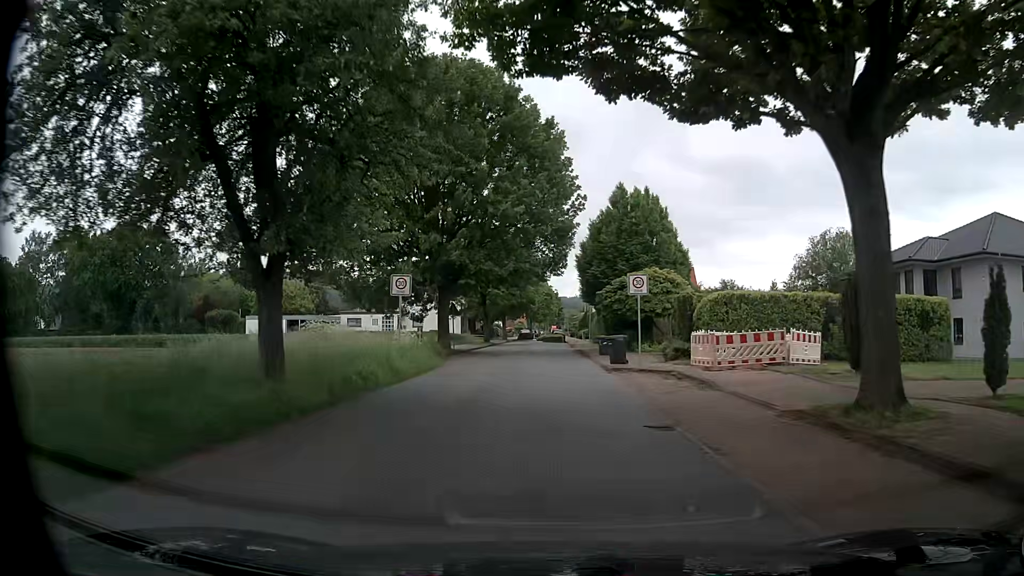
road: unclassified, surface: asphalt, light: Day
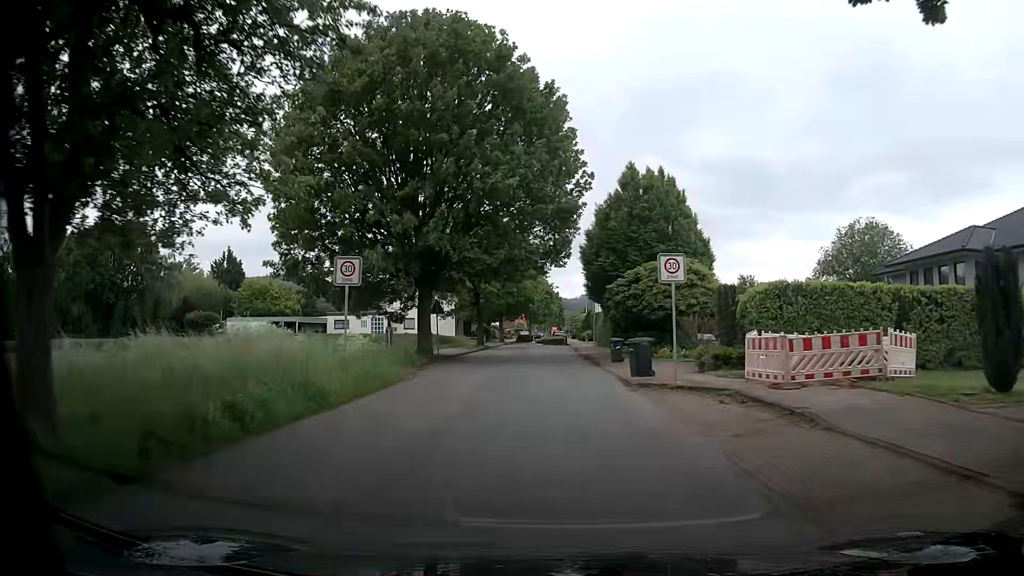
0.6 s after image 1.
(-0.1, +5.9) m; 0°
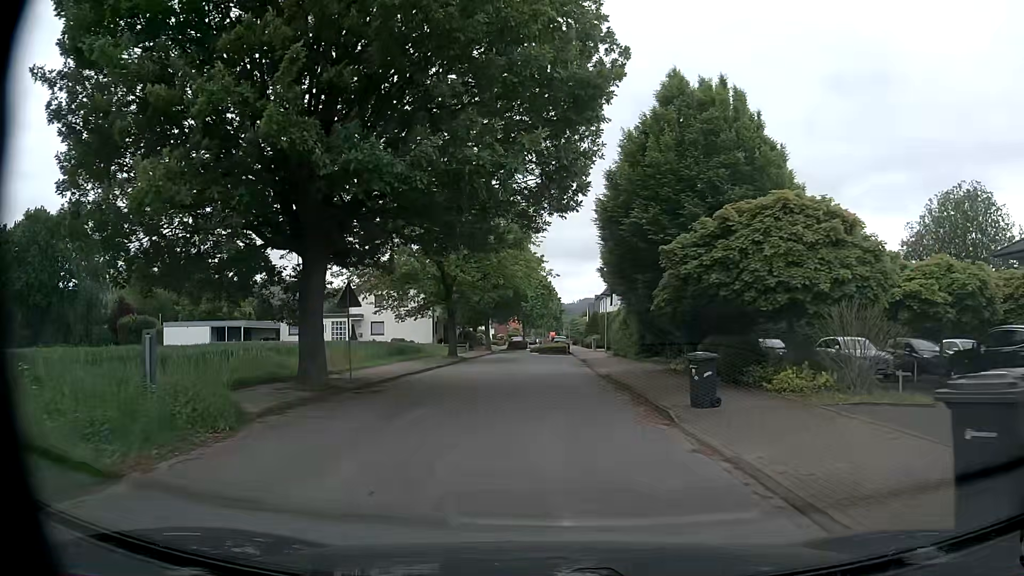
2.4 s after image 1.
(-0.2, +15.1) m; 0°
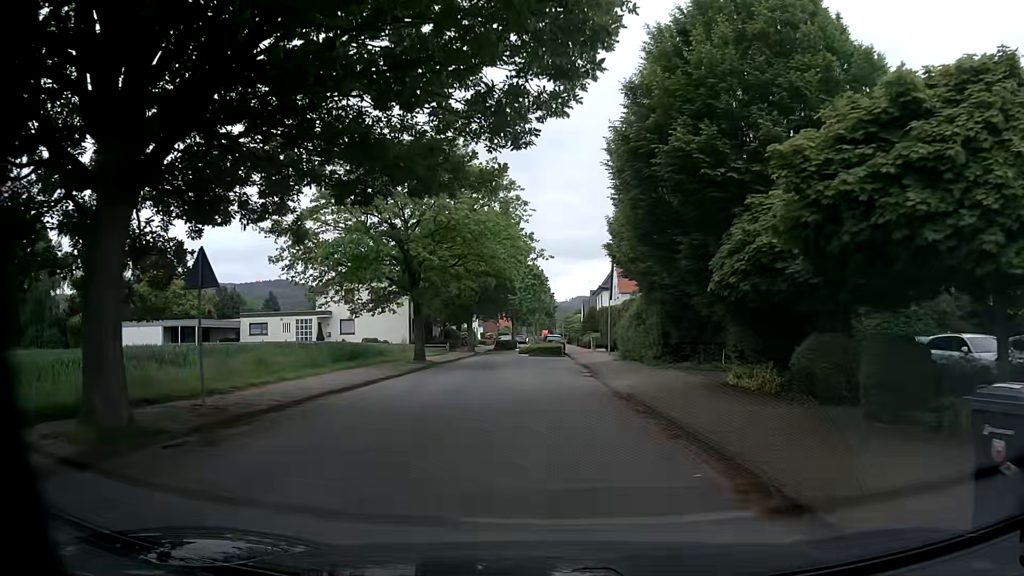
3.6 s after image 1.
(0.0, +8.5) m; 0°
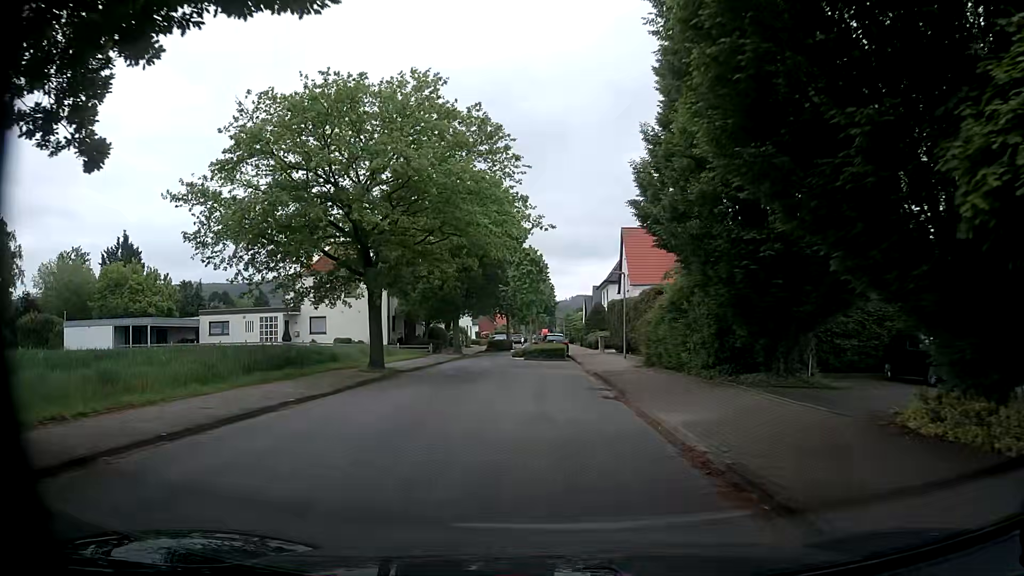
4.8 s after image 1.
(0.0, +8.5) m; -1°
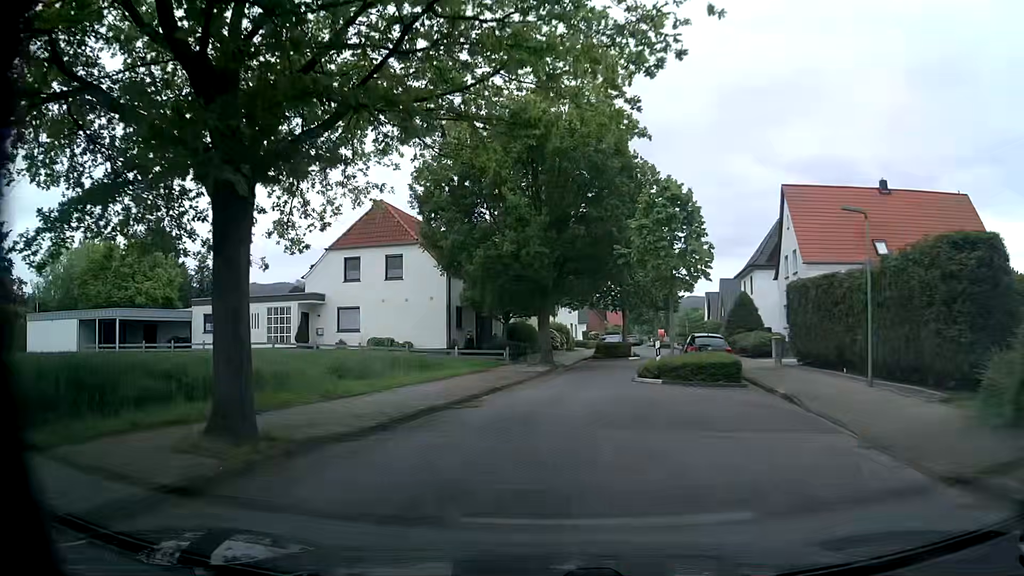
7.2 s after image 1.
(-1.0, +17.6) m; -9°
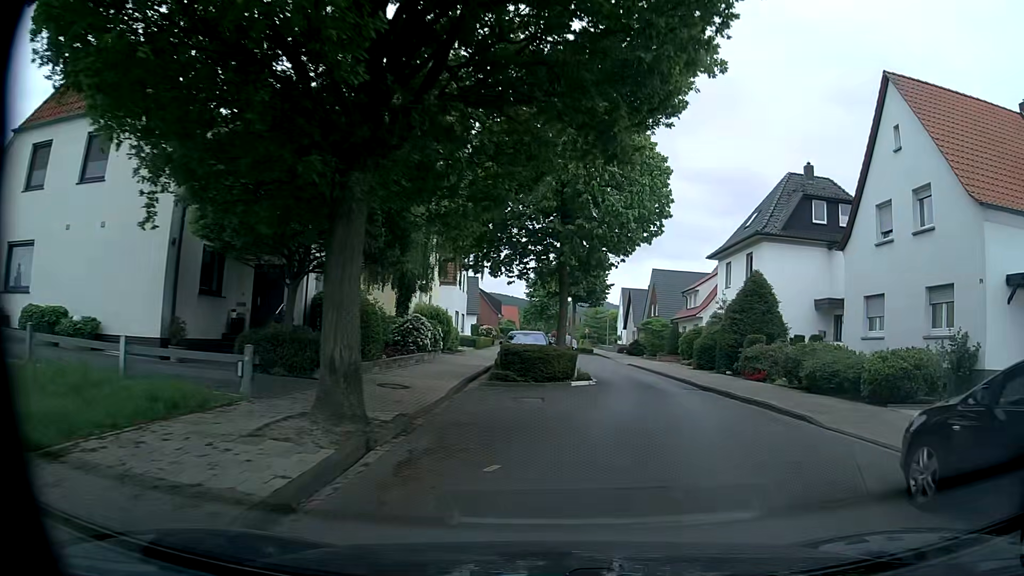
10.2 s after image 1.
(+0.9, +21.8) m; +11°
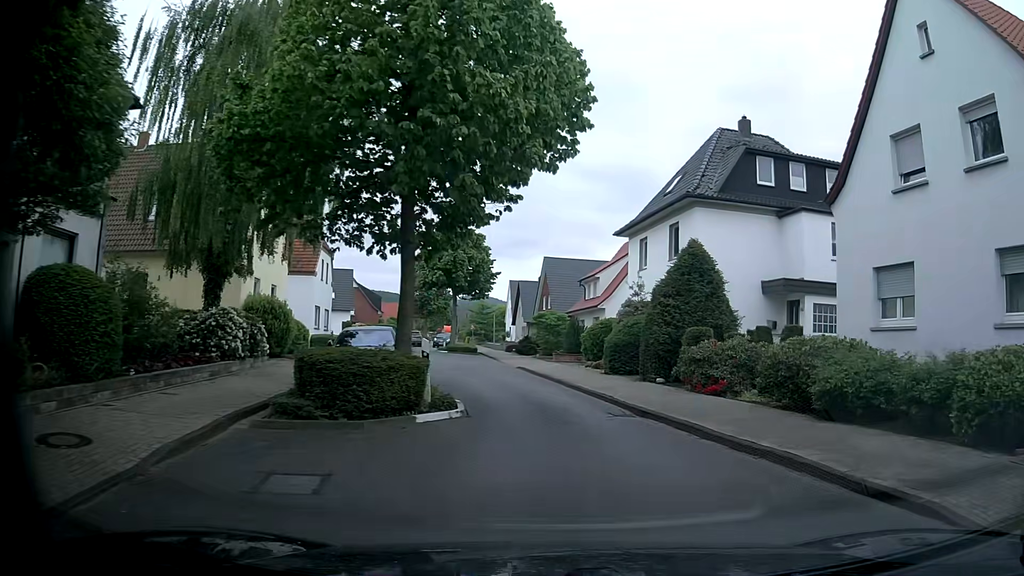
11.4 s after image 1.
(+0.6, +8.1) m; +9°
(0, +10) (-1, +20) (-2, +30) (-4, +40) (-8, +49) (-11, +58) (-11, +68) (-11, +78) (-13, +88) (-14, +98) m
